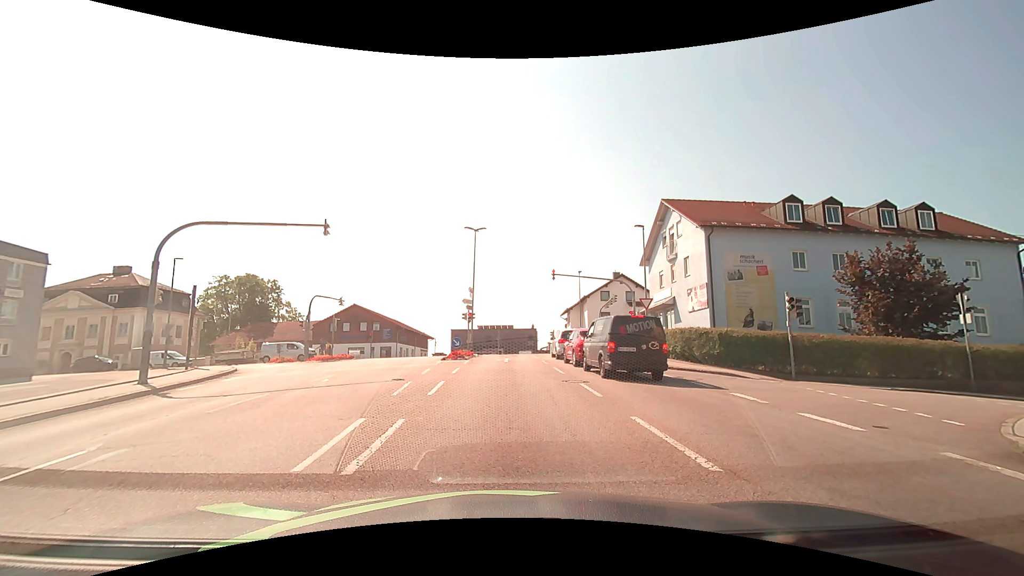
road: tertiary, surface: asphalt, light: Day
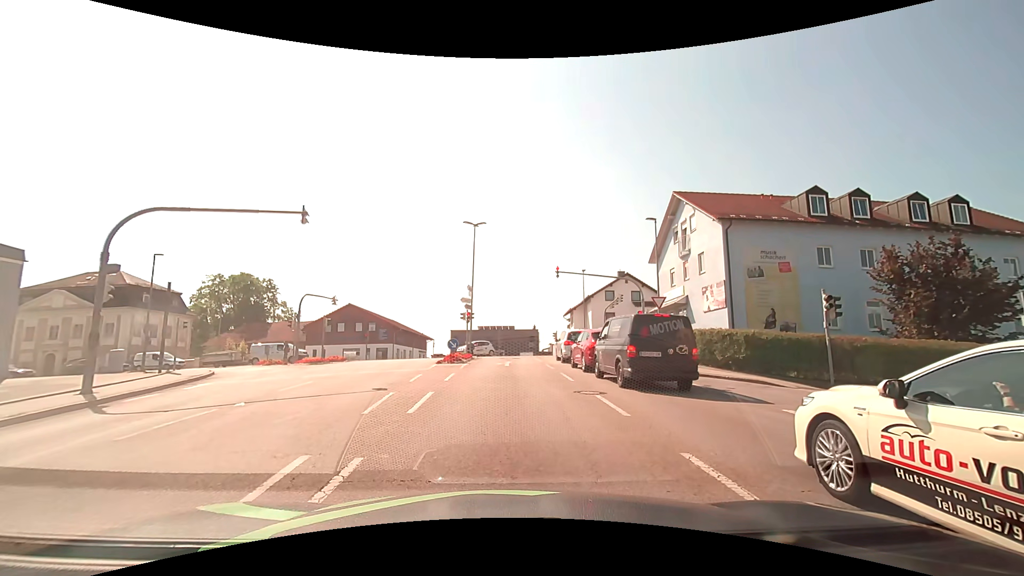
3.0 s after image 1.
(-0.1, +2.5) m; -3°
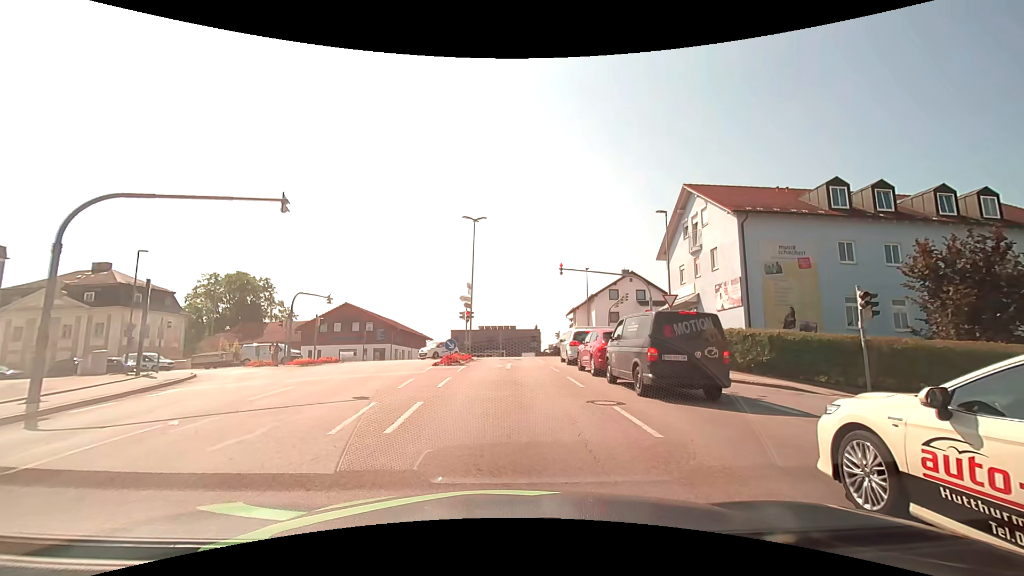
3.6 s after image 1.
(0.0, +1.8) m; +1°
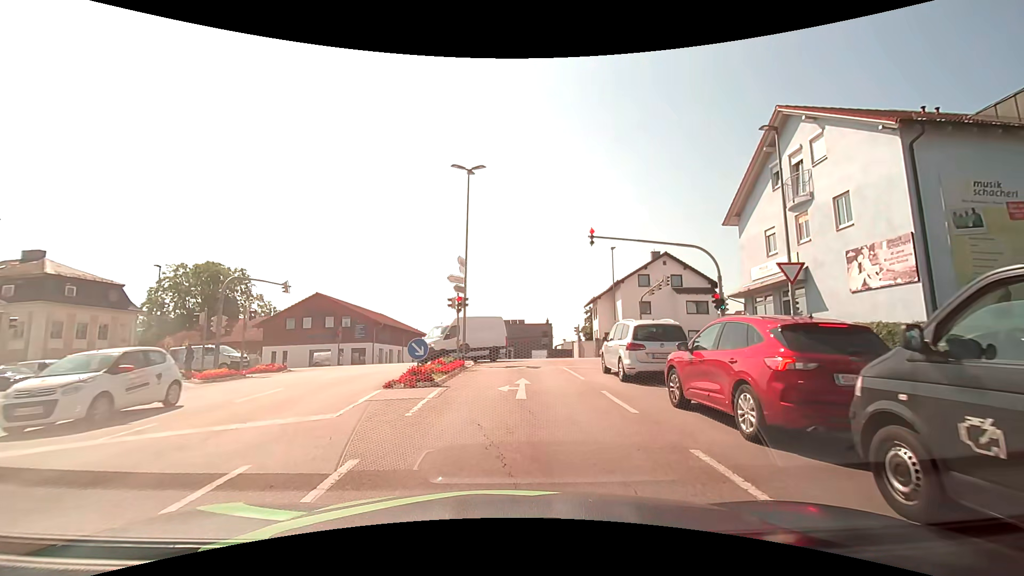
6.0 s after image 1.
(-0.2, +10.8) m; -2°
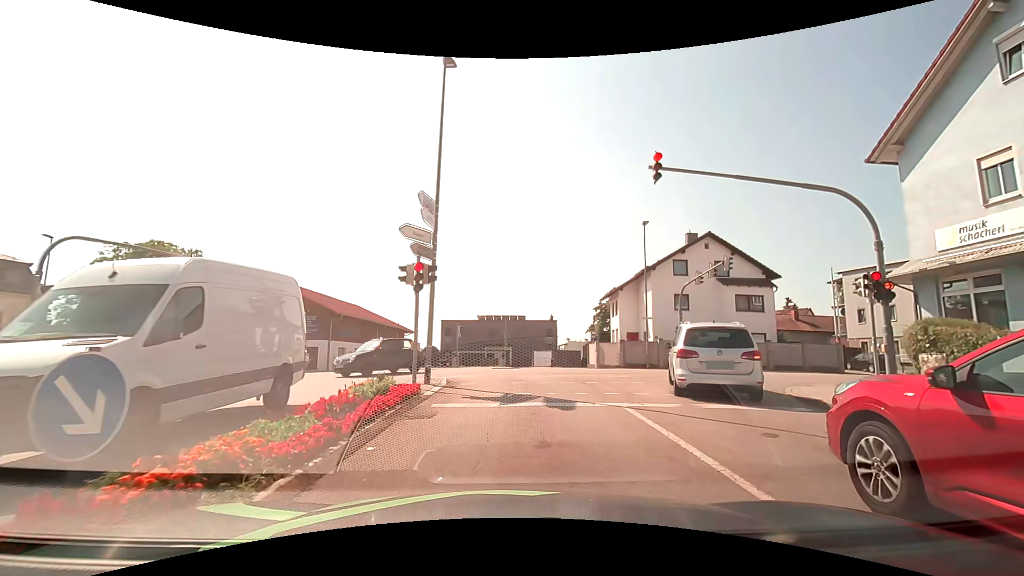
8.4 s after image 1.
(-0.1, +10.8) m; -1°
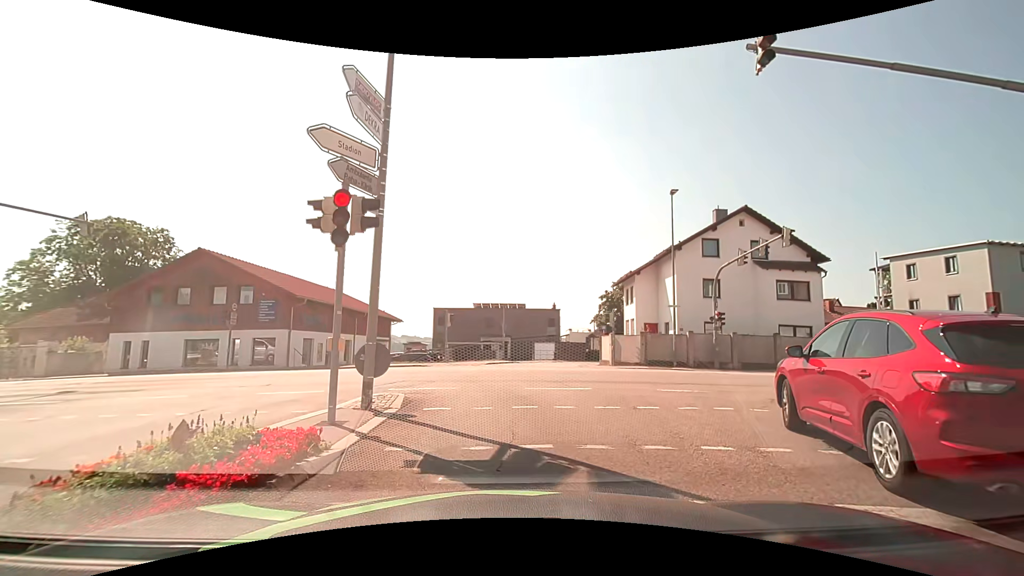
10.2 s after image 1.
(+0.1, +5.8) m; 0°
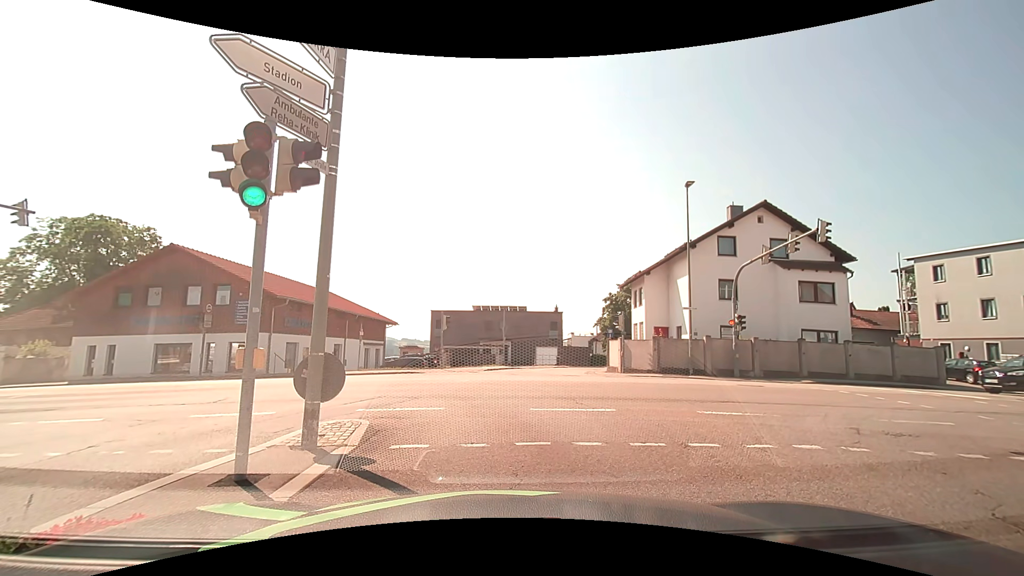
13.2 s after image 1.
(0.0, +2.3) m; +1°
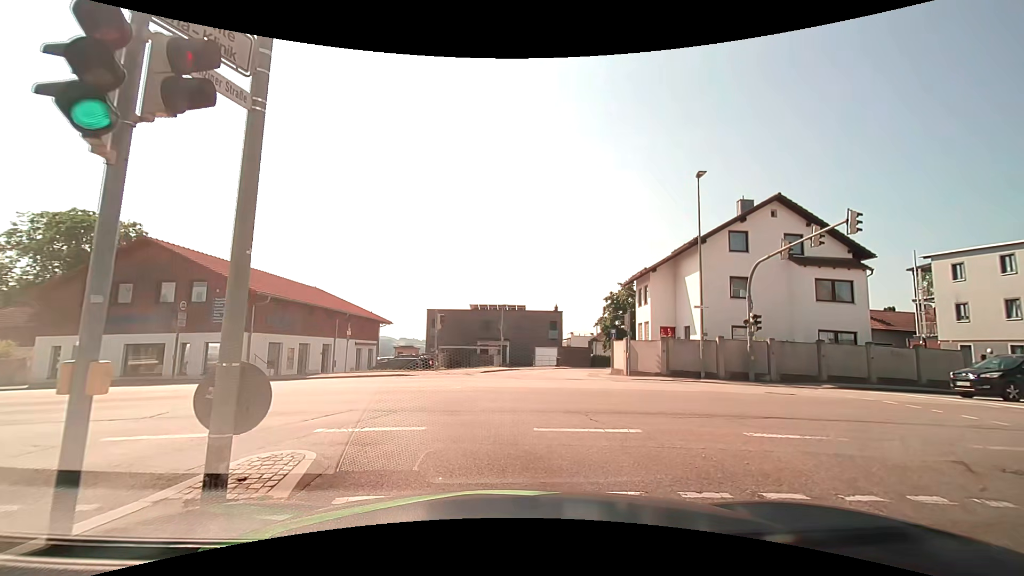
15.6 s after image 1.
(0.0, +2.1) m; -2°
